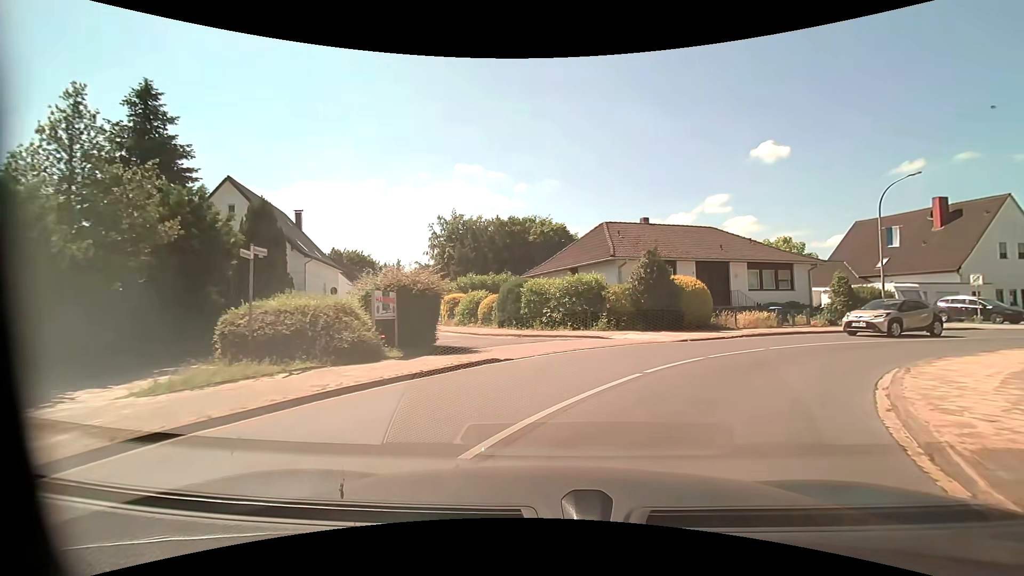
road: residential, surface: asphalt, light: Day
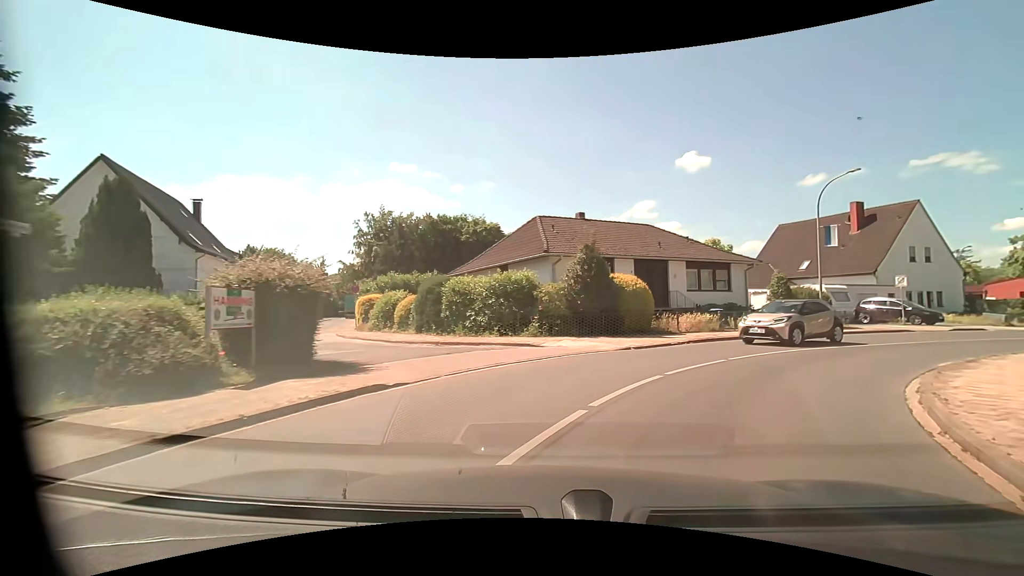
(+0.2, +3.3) m; +9°
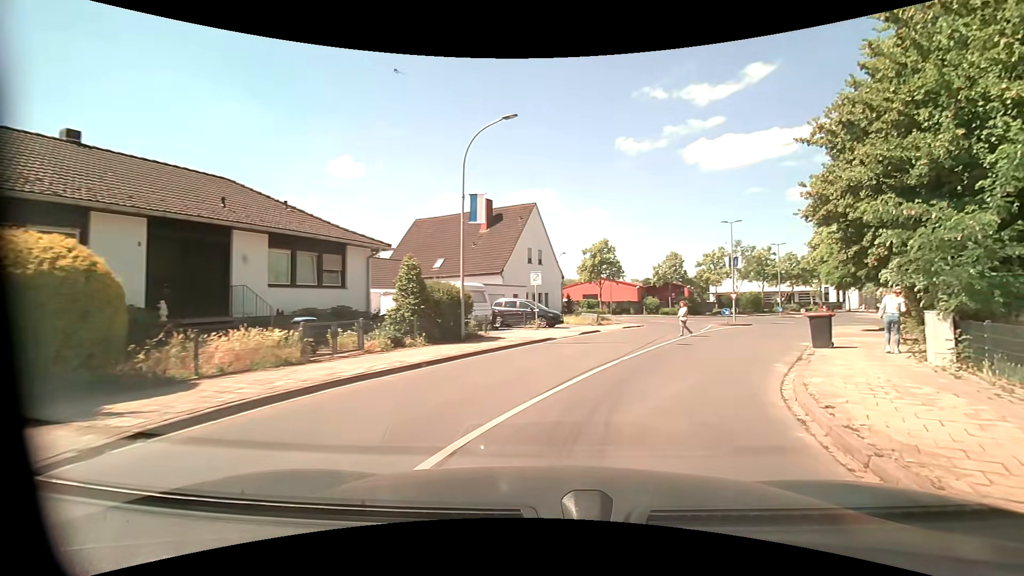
(+3.8, +11.4) m; +38°
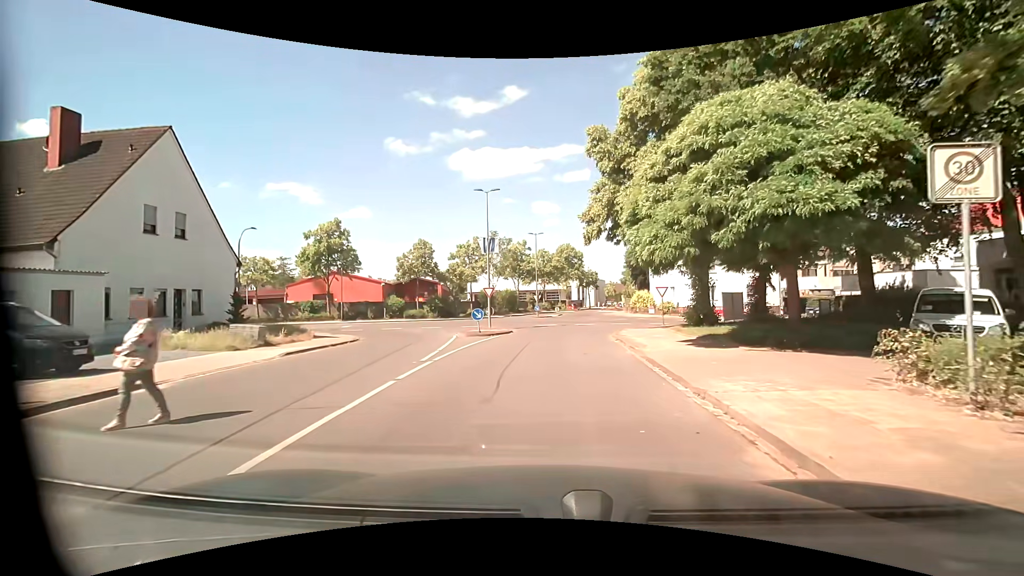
(+5.2, +16.2) m; +27°
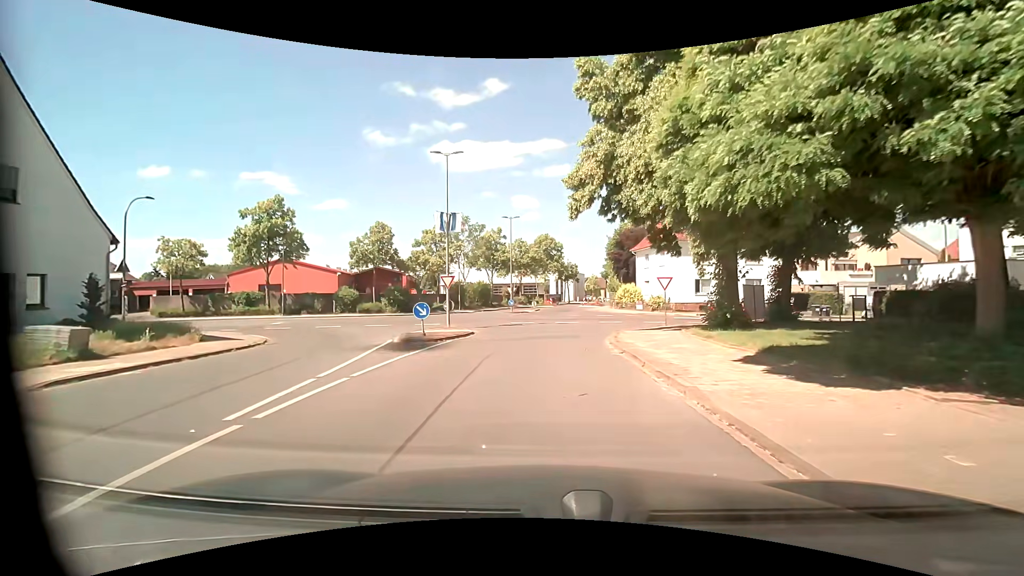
(+0.1, +7.1) m; +2°
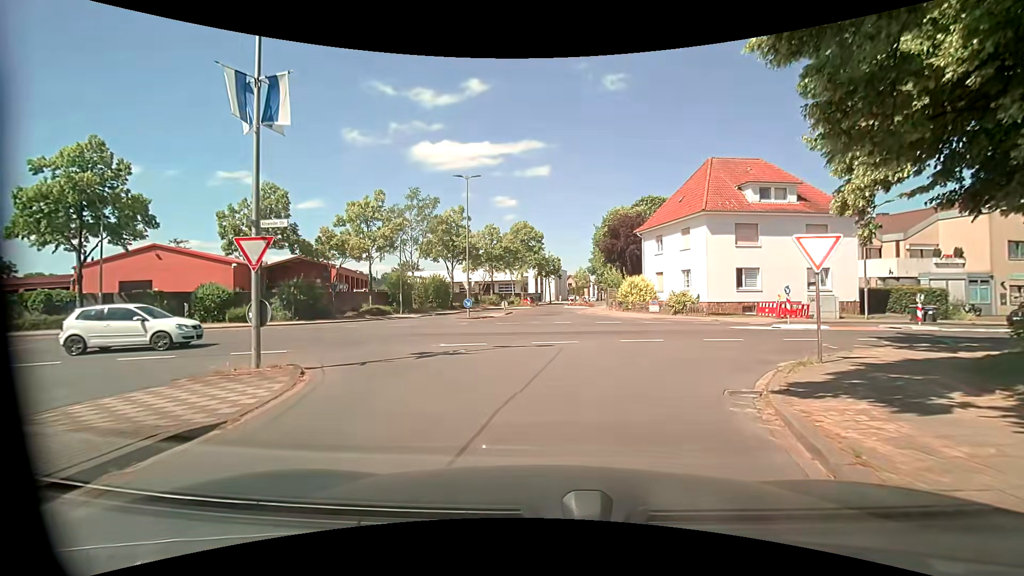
(+0.5, +16.4) m; +3°
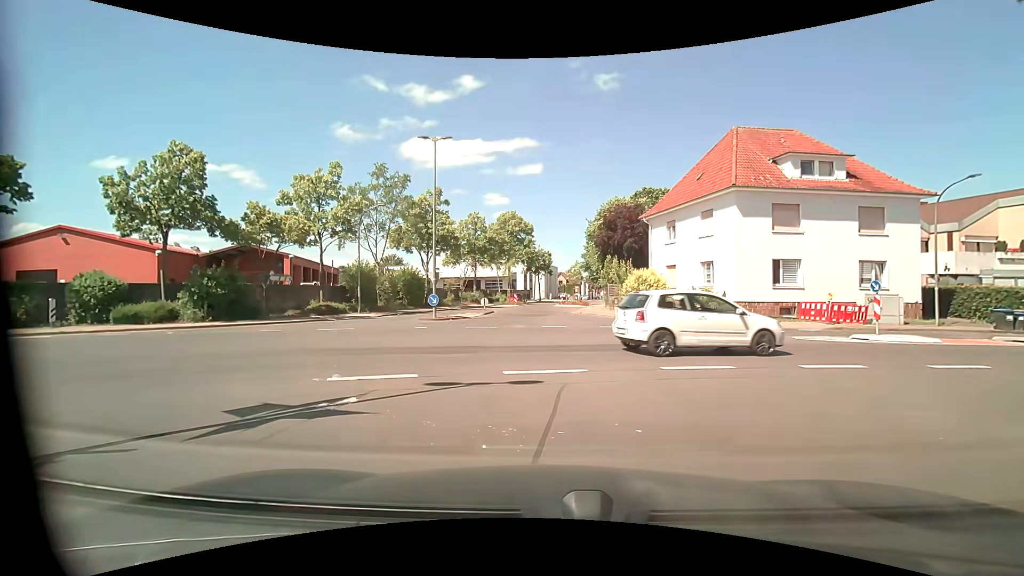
(0.0, +7.2) m; -1°
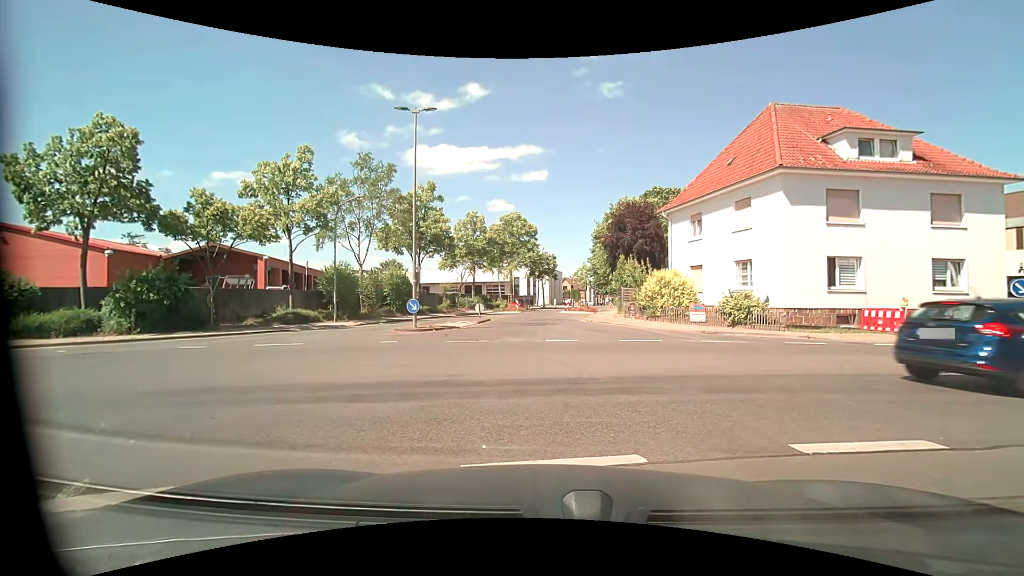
(+0.2, +4.6) m; +2°
